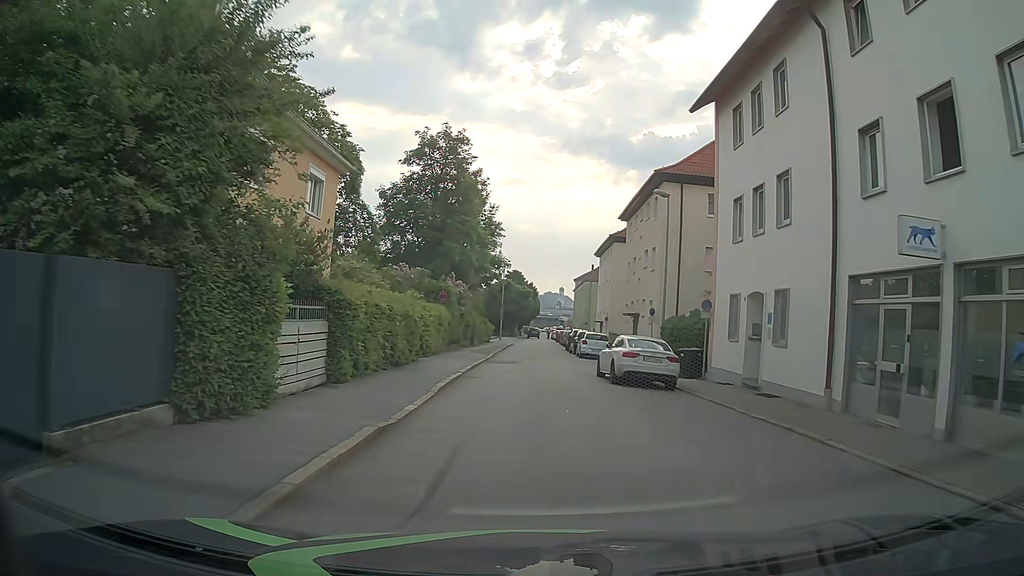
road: residential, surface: asphalt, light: Day
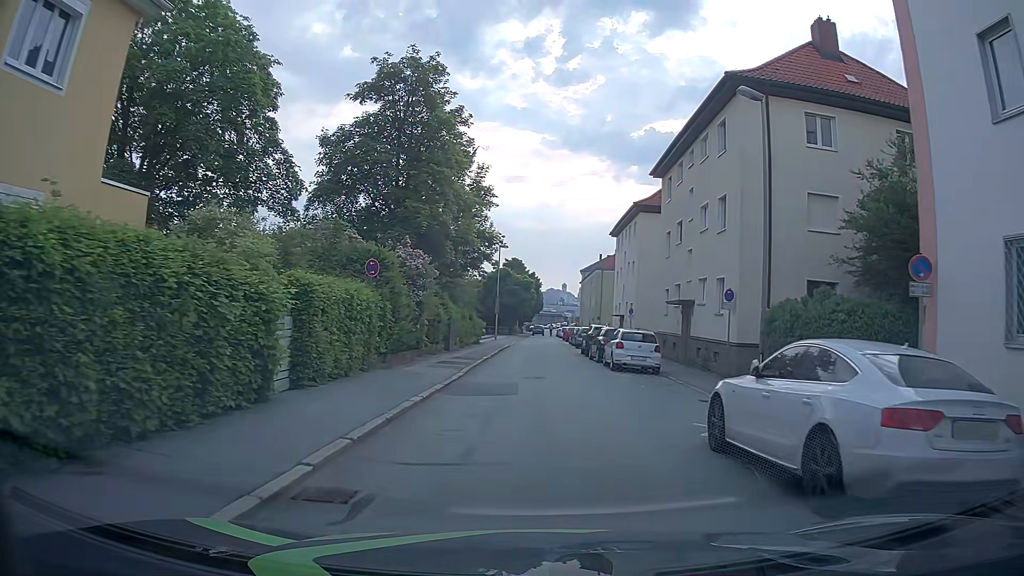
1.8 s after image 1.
(0.0, +13.6) m; 0°
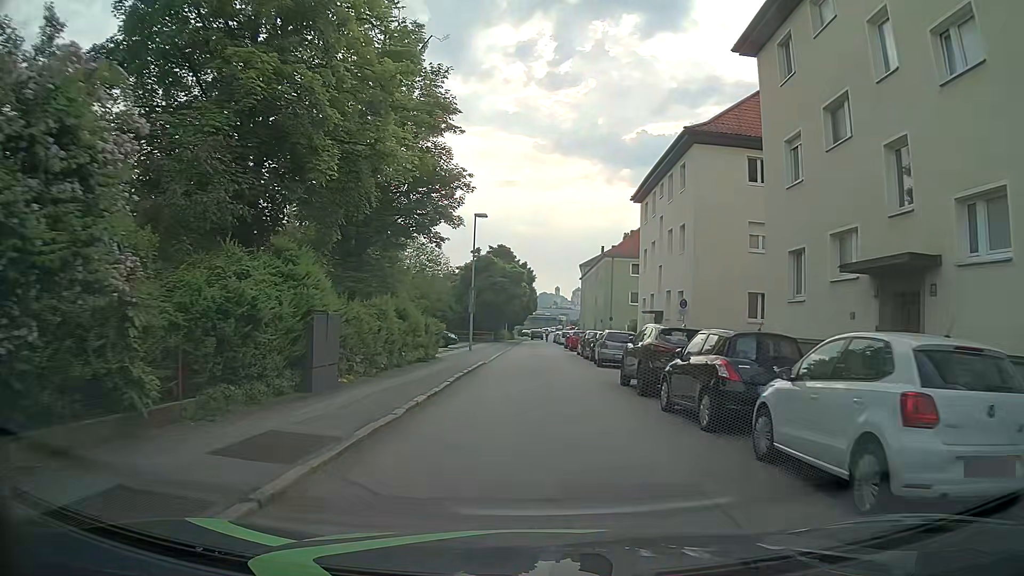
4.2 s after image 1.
(0.0, +18.1) m; +1°
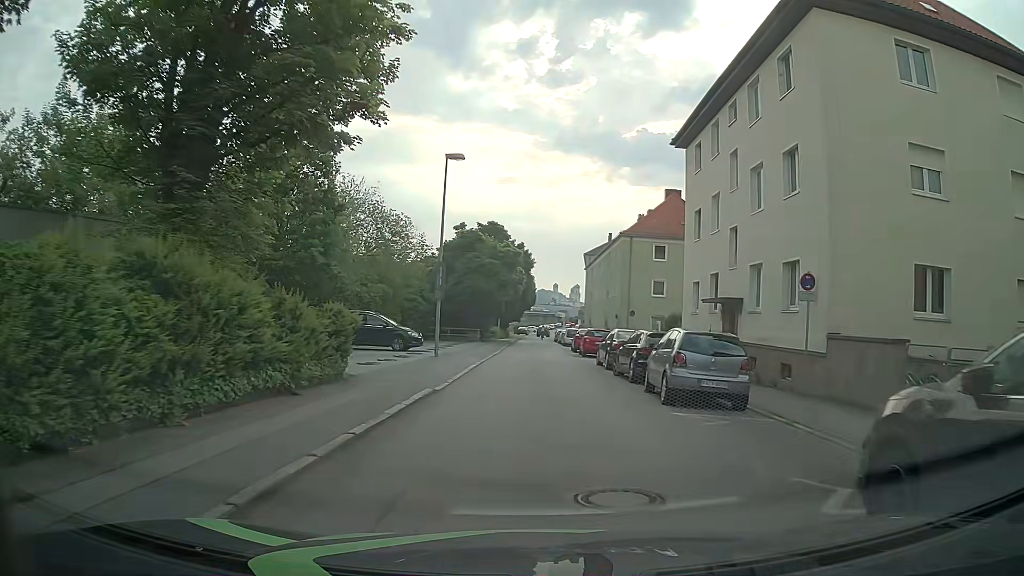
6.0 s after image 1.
(-0.2, +13.4) m; 0°
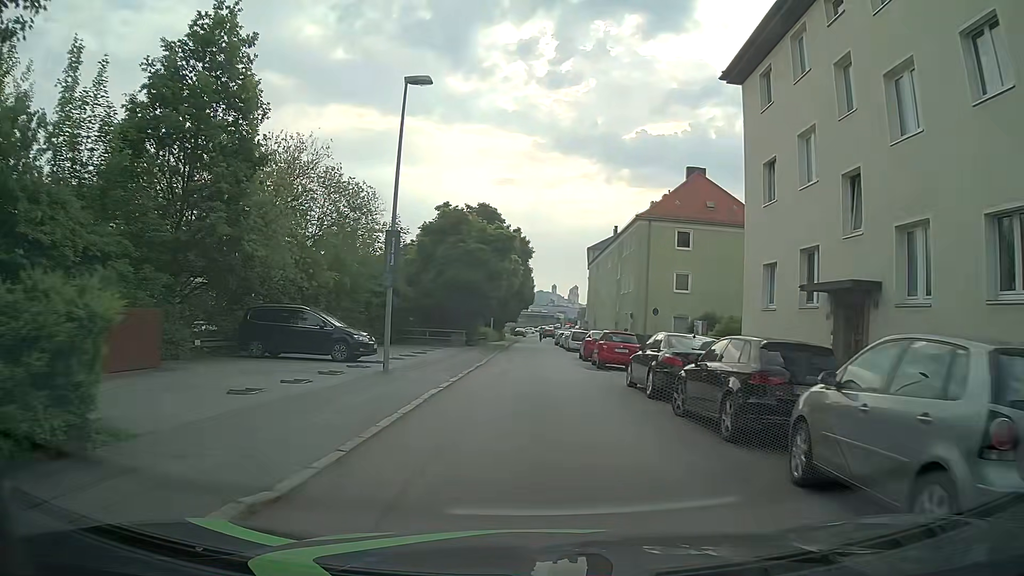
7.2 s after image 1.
(-0.2, +8.9) m; -1°
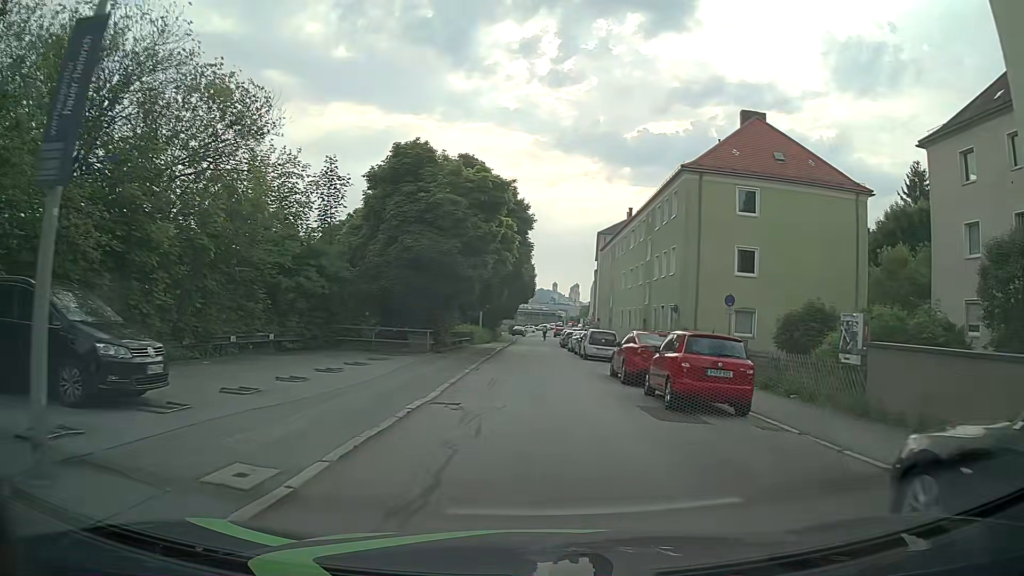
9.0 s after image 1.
(0.0, +13.4) m; -1°
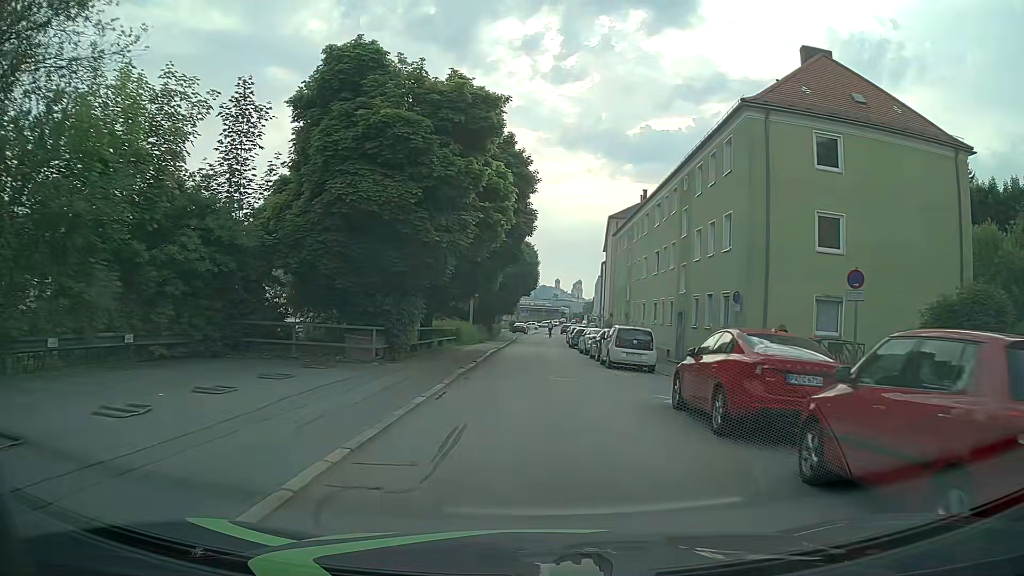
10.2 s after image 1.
(+0.1, +9.0) m; +1°
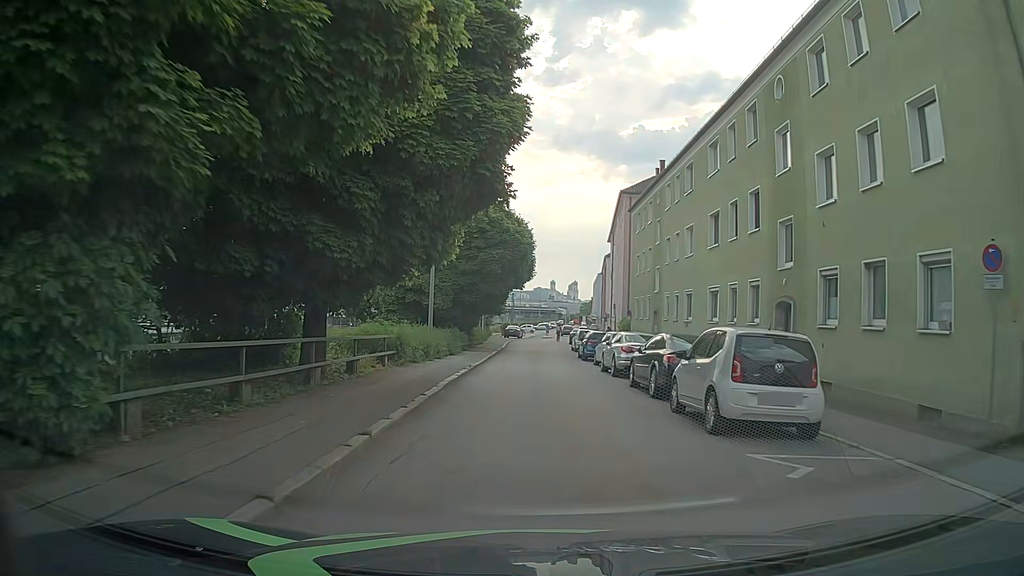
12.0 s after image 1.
(-0.1, +13.5) m; 0°
(0, +10) (0, +20) (0, +30) (0, +40) (0, +50) (0, +60) (+1, +70) (+2, +80) (+3, +90) (+4, +100) m
